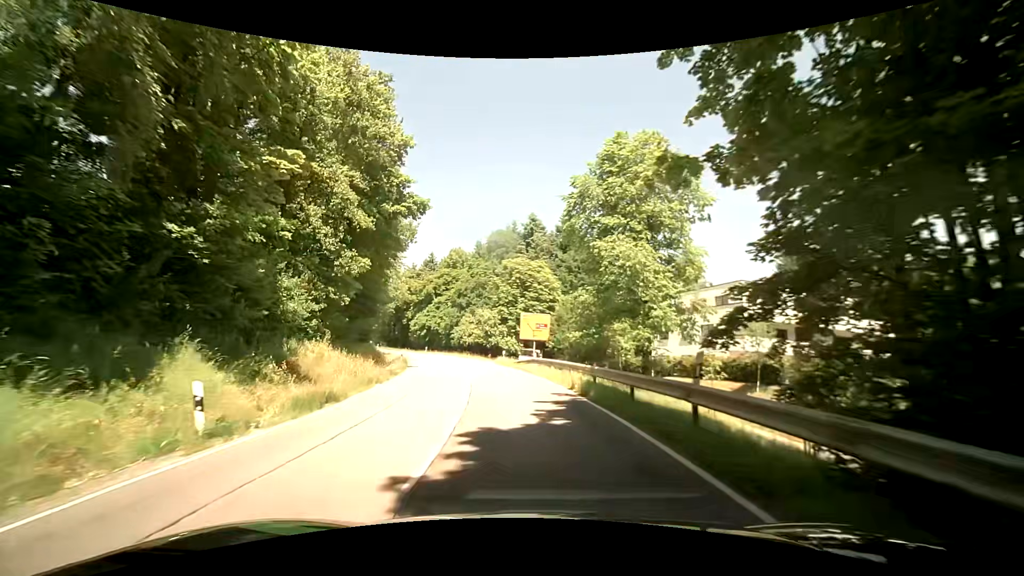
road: tertiary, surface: asphalt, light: Day
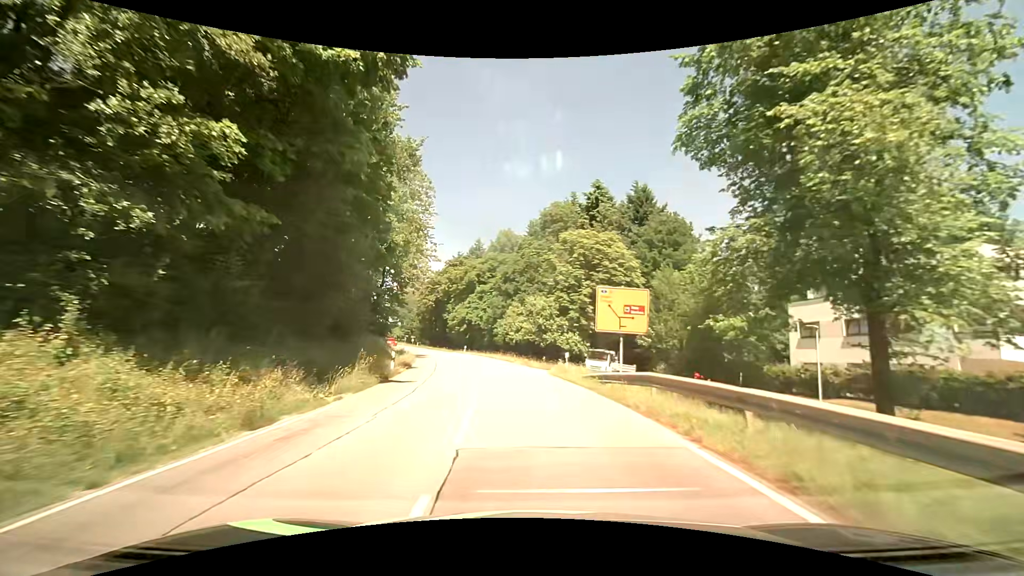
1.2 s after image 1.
(-1.3, +16.8) m; -8°
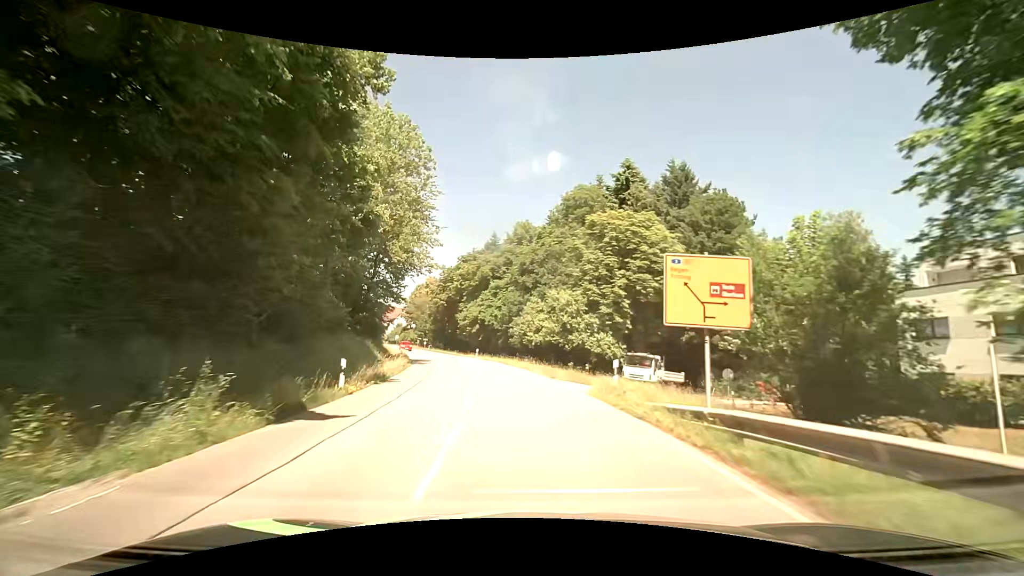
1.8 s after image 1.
(-0.1, +8.5) m; -2°
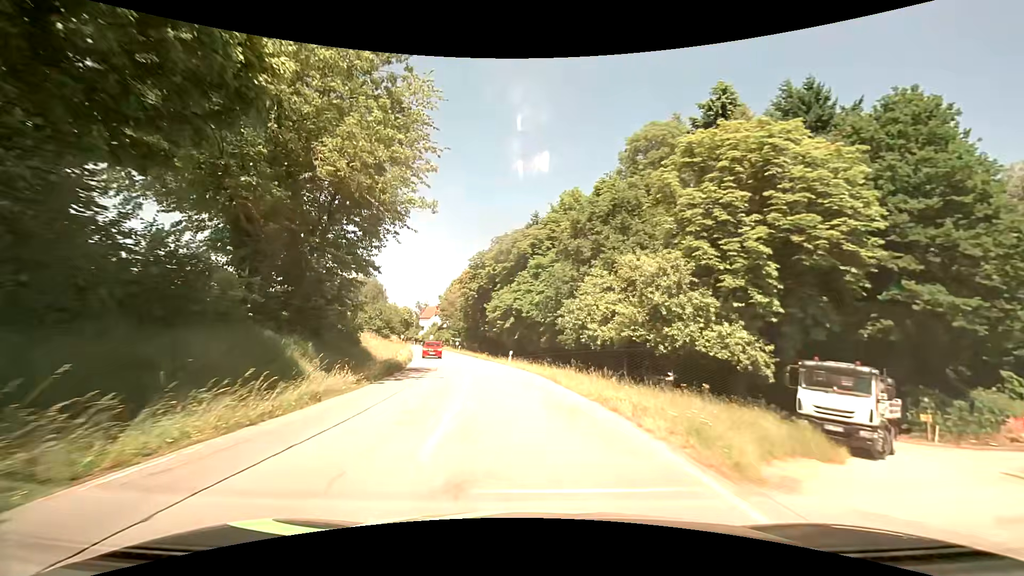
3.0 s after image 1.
(-0.7, +17.0) m; -5°
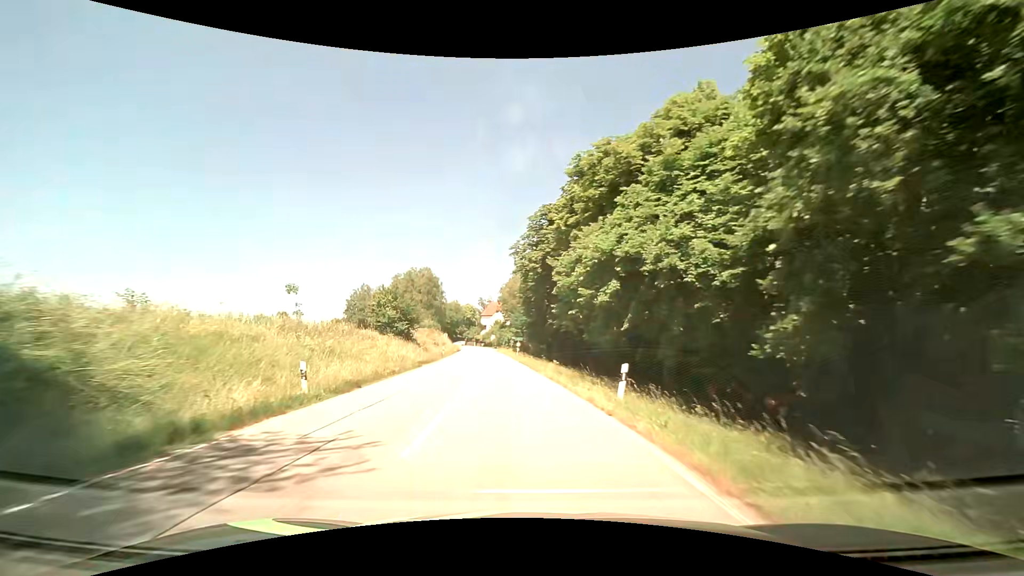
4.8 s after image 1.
(-1.8, +24.8) m; -9°
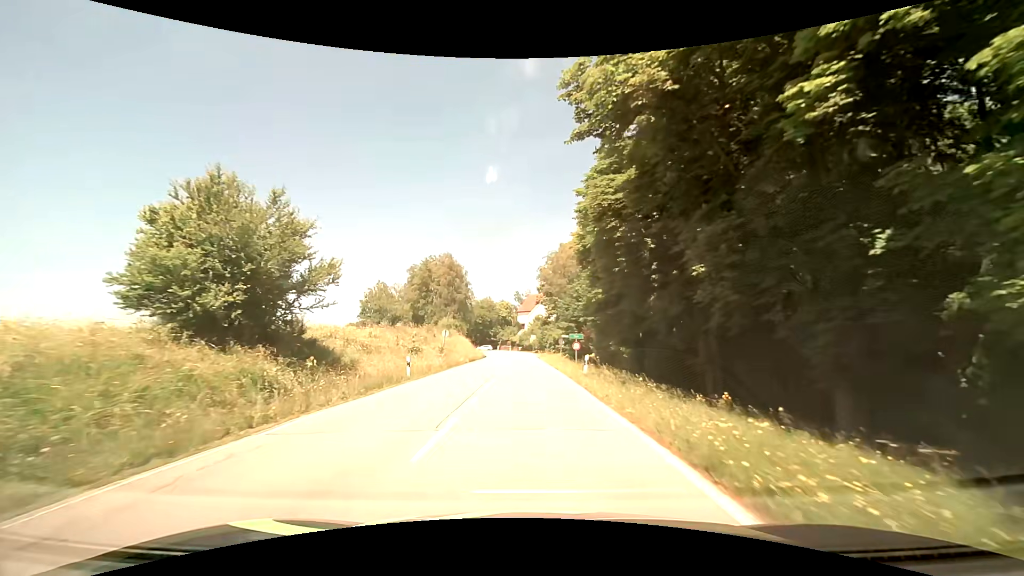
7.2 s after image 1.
(-1.8, +31.2) m; -5°
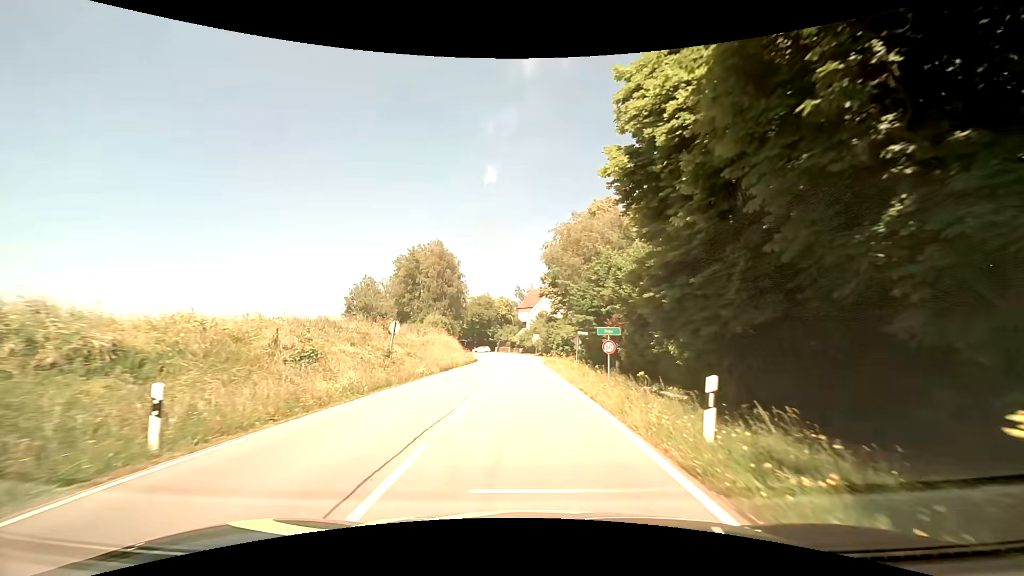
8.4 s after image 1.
(0.0, +15.1) m; 0°
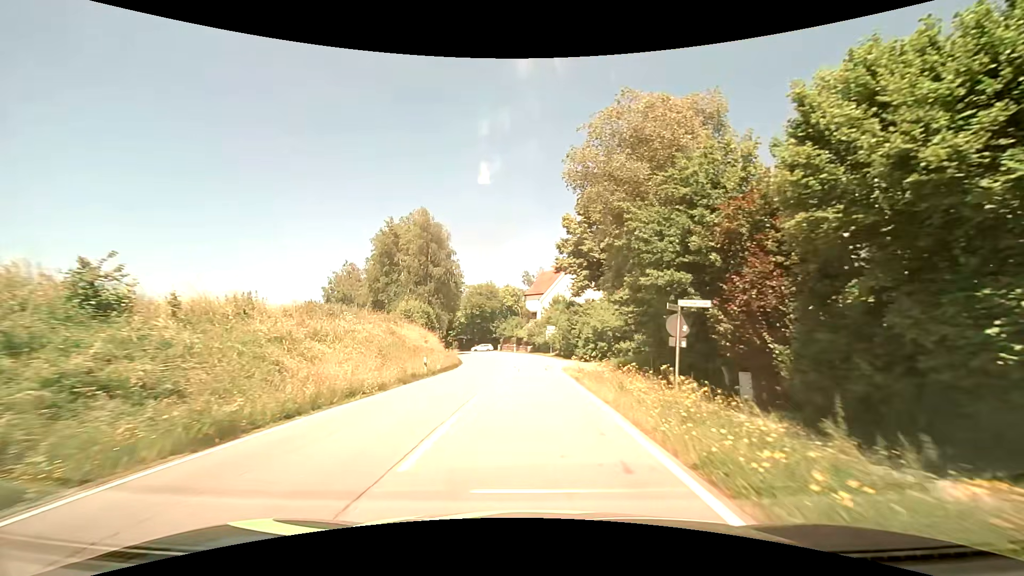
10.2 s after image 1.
(-0.3, +22.4) m; -1°
(0, +10) (0, +20) (0, +30) (-1, +40) (-1, +50) (-3, +60) (-5, +70) (-7, +79) (-11, +89) (-15, +98) m
